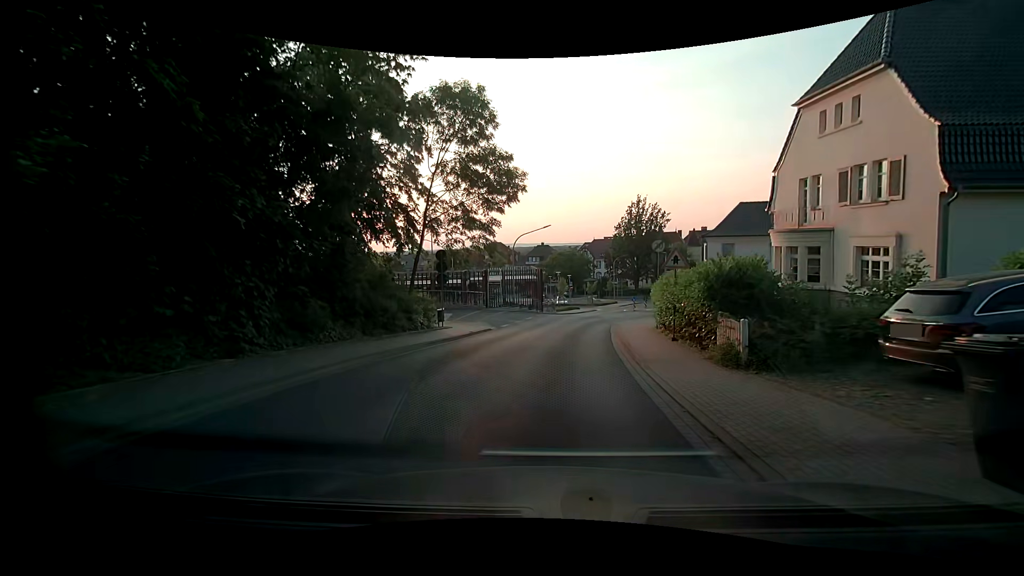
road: residential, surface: asphalt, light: Day
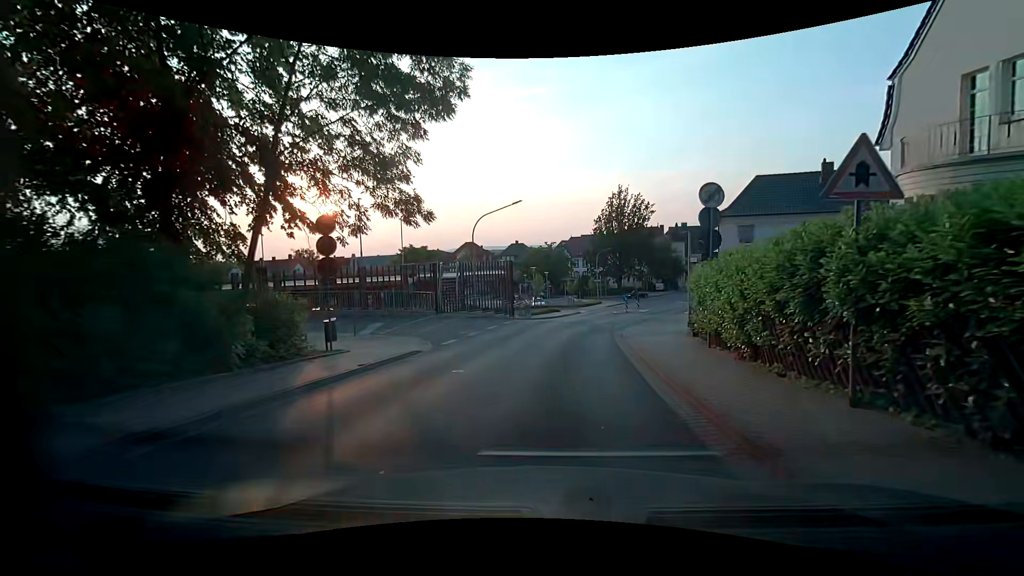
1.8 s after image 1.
(+0.3, +10.6) m; +3°
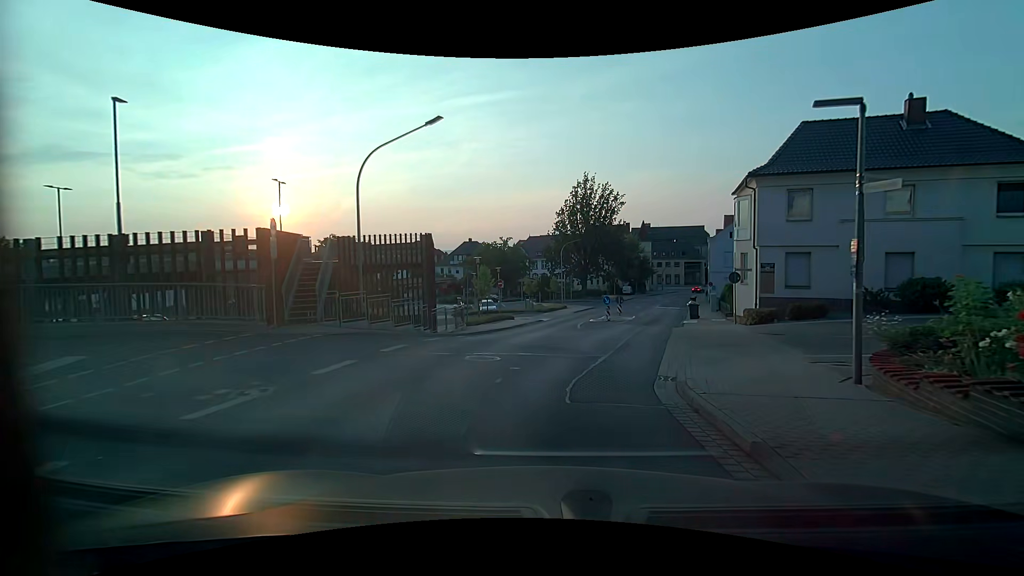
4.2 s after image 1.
(+0.3, +14.3) m; +4°
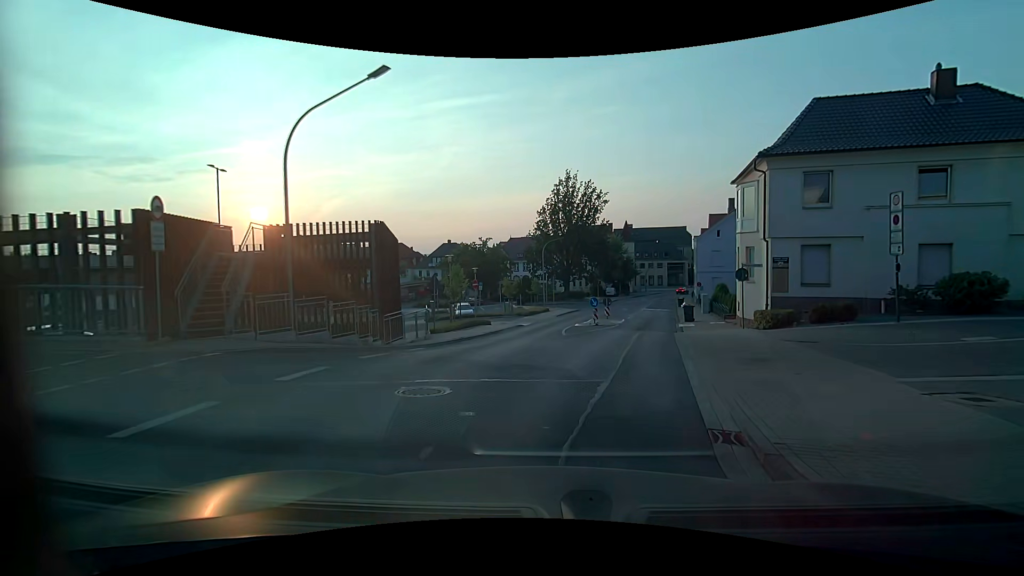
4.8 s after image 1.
(+0.1, +3.8) m; +2°
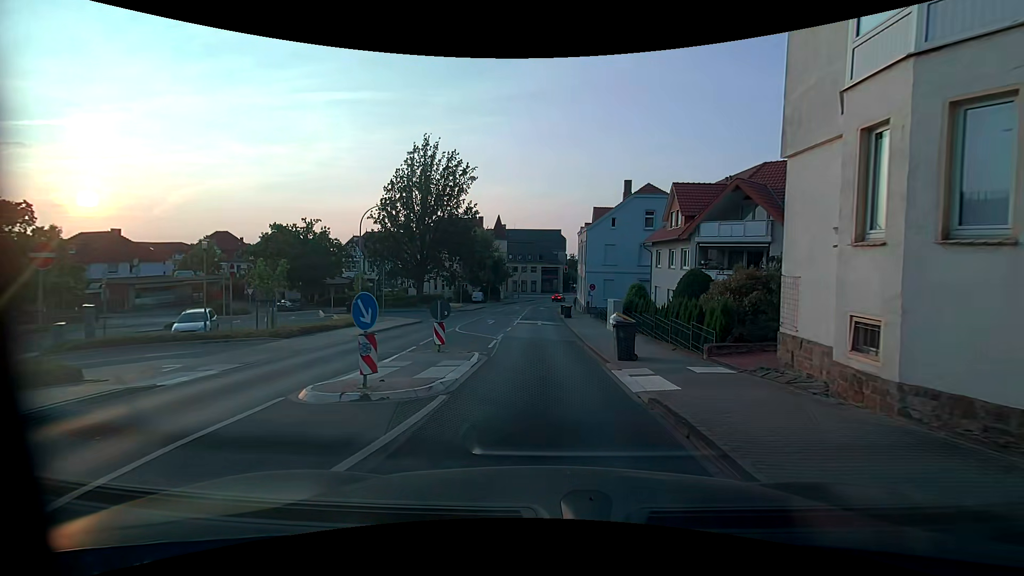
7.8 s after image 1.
(+3.1, +20.3) m; +15°
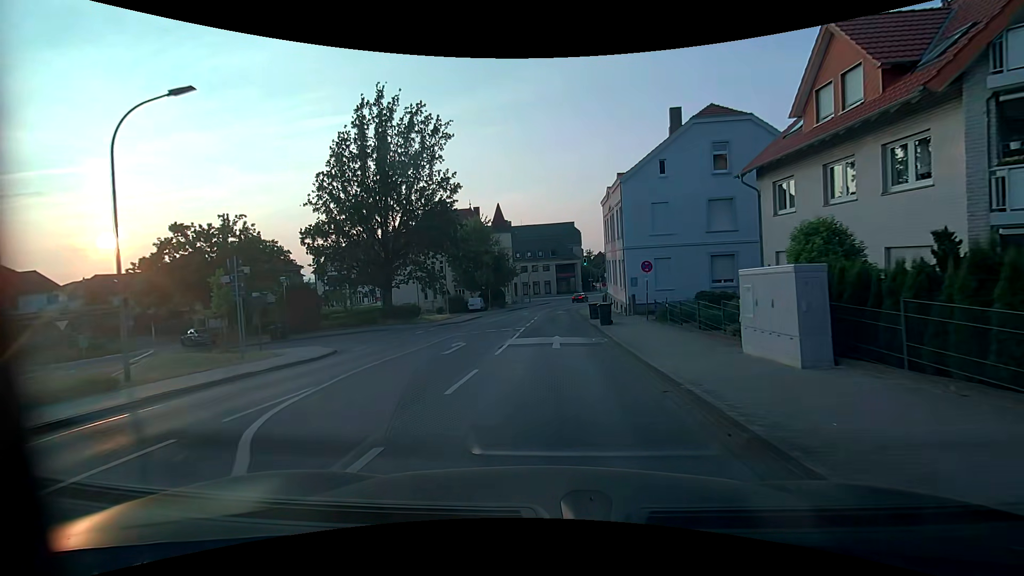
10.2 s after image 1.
(-0.2, +19.1) m; -2°
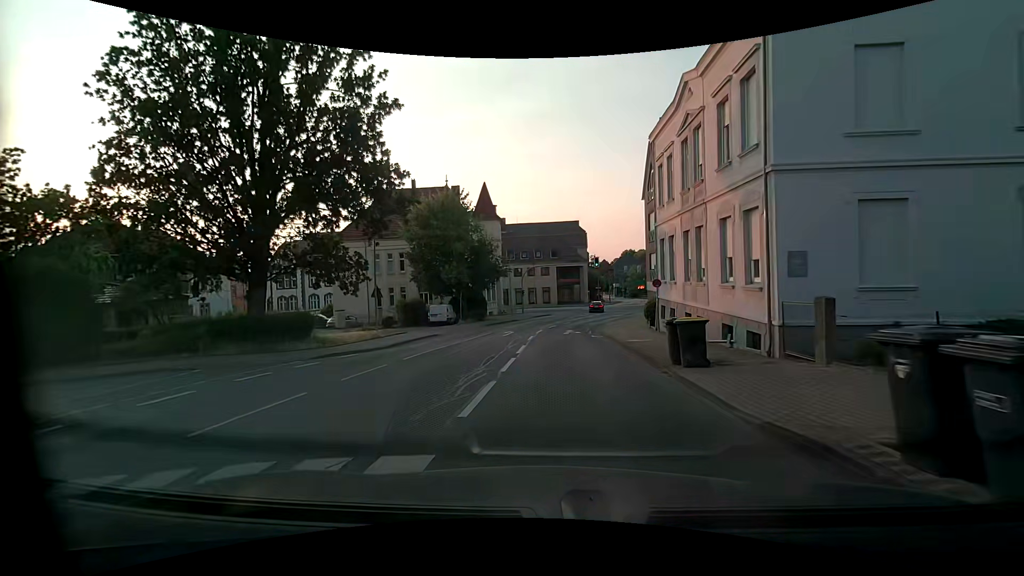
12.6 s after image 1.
(-0.2, +21.2) m; +1°
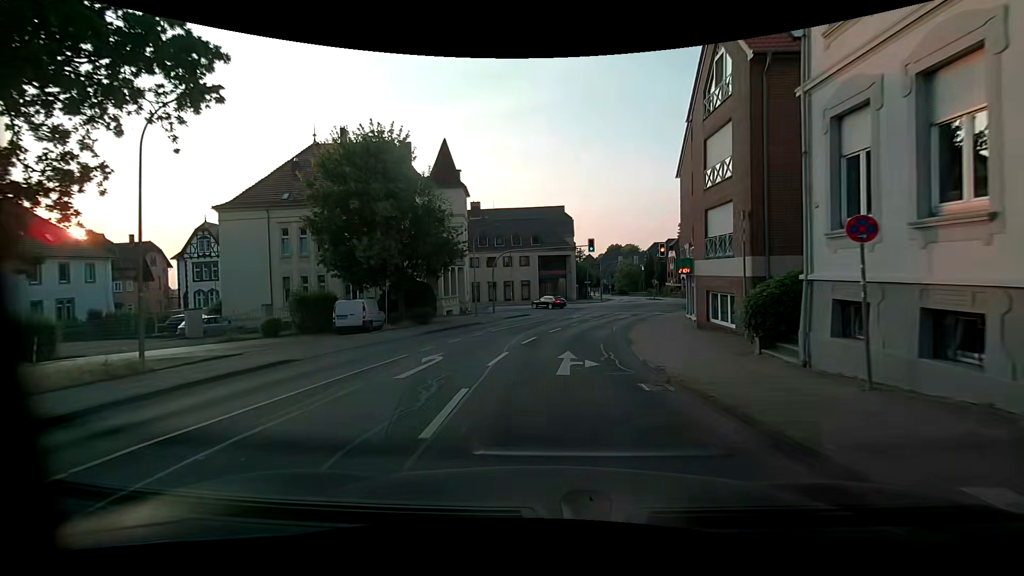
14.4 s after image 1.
(+0.1, +16.2) m; +1°
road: unclassified
